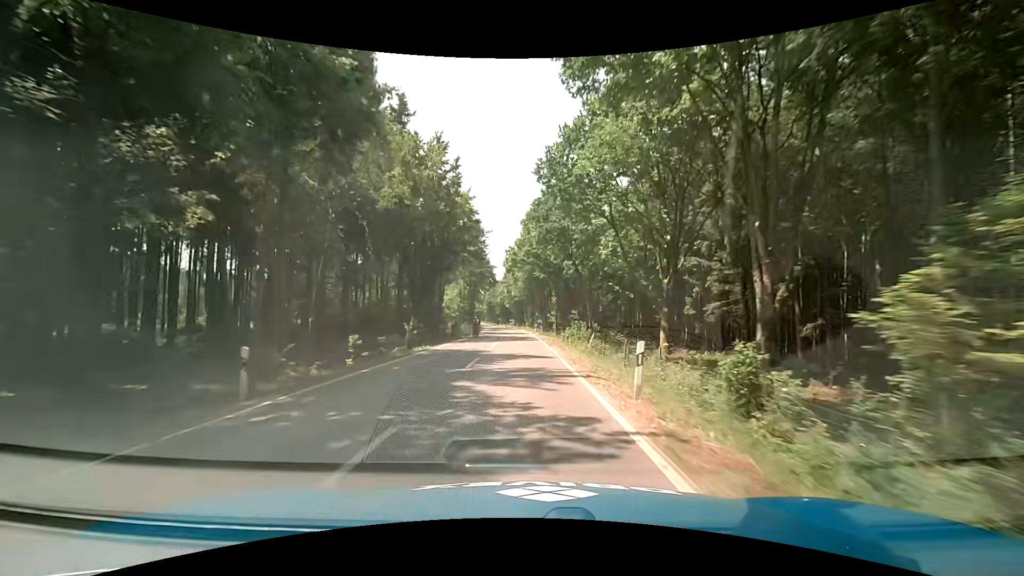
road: tertiary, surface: asphalt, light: Day
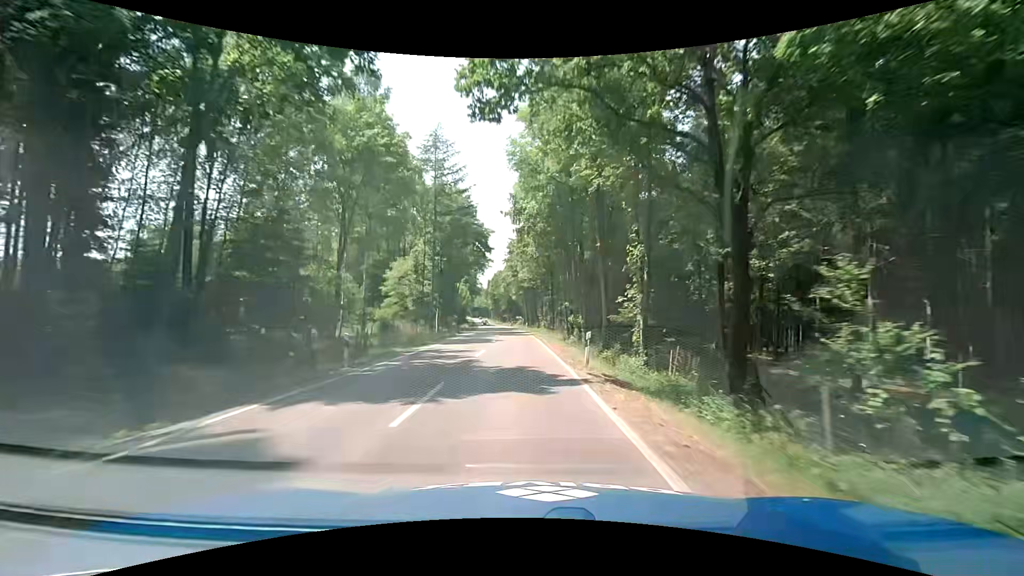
(-0.2, +43.8) m; 0°
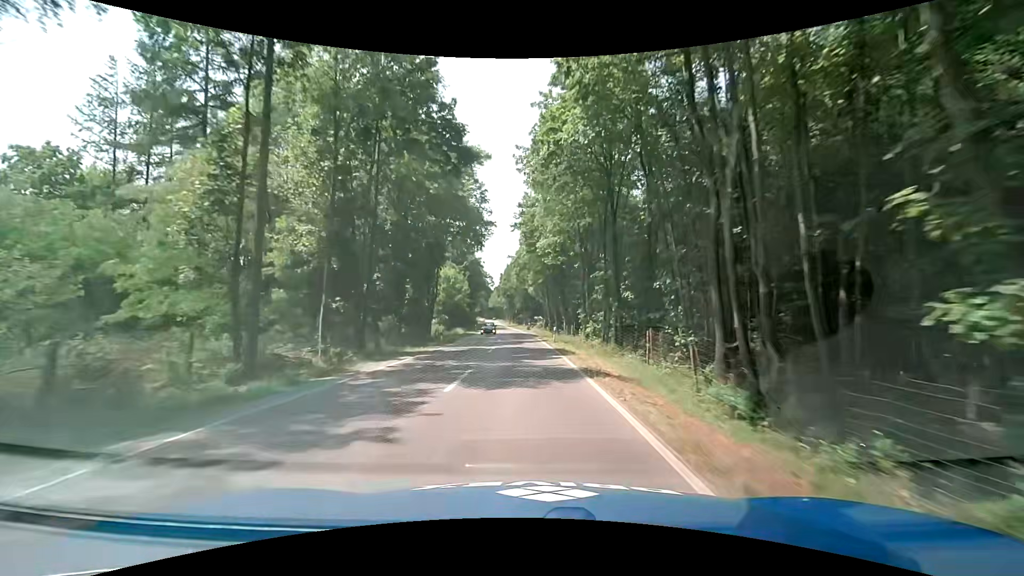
(-1.0, +33.0) m; -3°
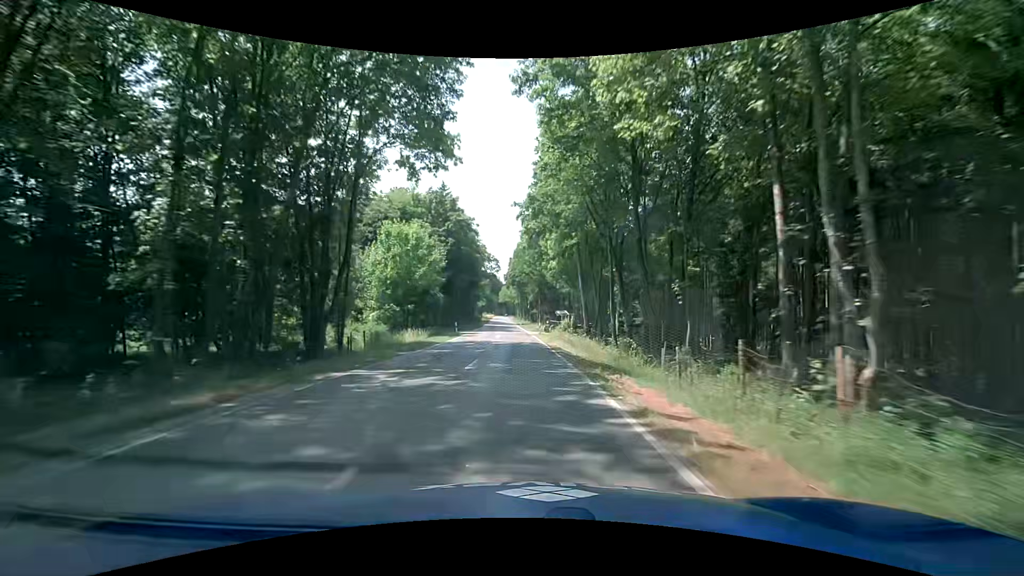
(-0.5, +33.1) m; -2°
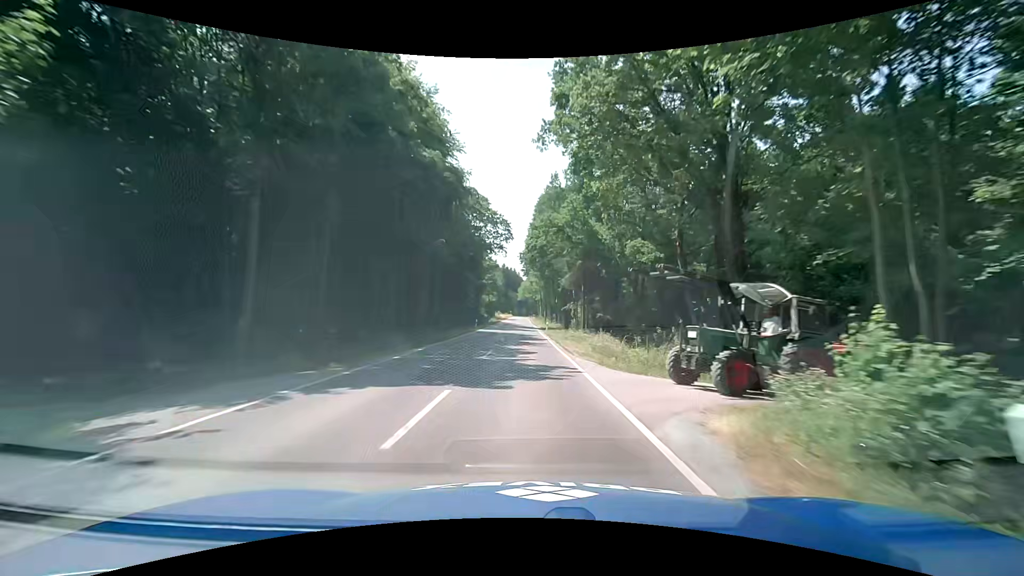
(-1.0, +43.6) m; -3°
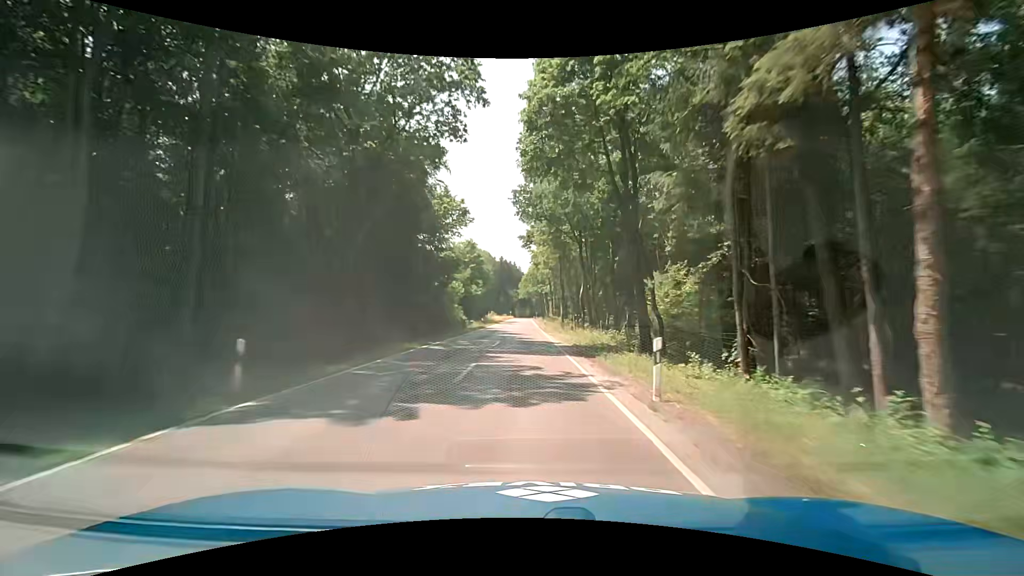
(0.0, +43.2) m; 0°
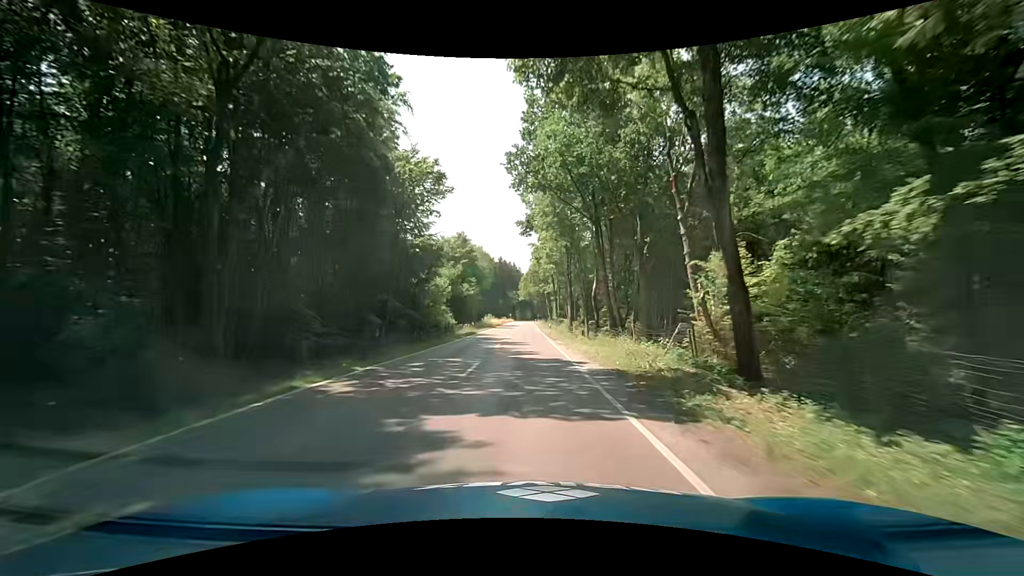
(0.0, +10.8) m; 0°
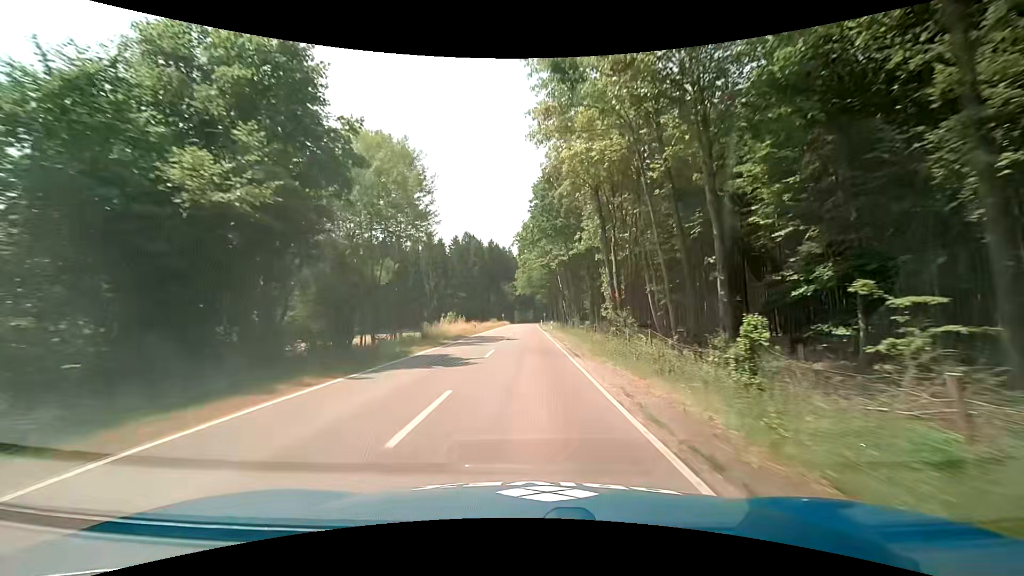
(+0.5, +54.0) m; +1°
(0, +10) (0, +20) (0, +30) (0, +40) (0, +50) (0, +60) (0, +70) (0, +80) (0, +90) (0, +100) m
